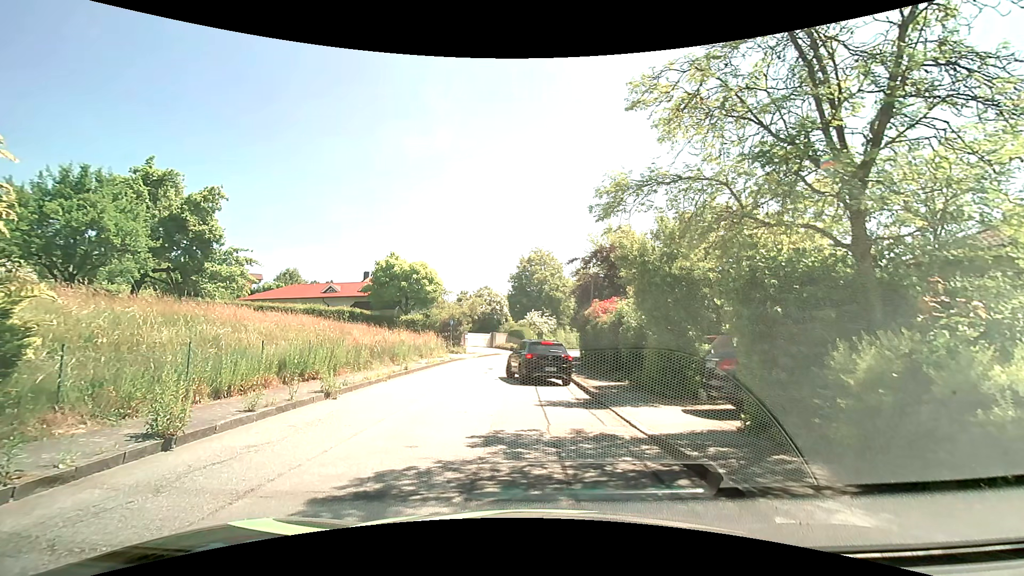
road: residential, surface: asphalt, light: Day
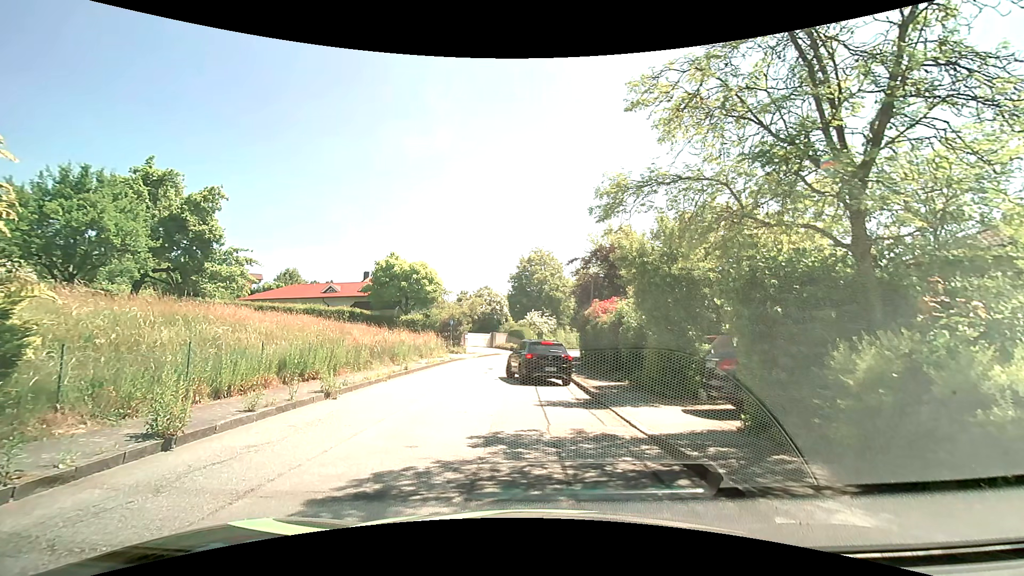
(0.0, 0.0) m; 0°
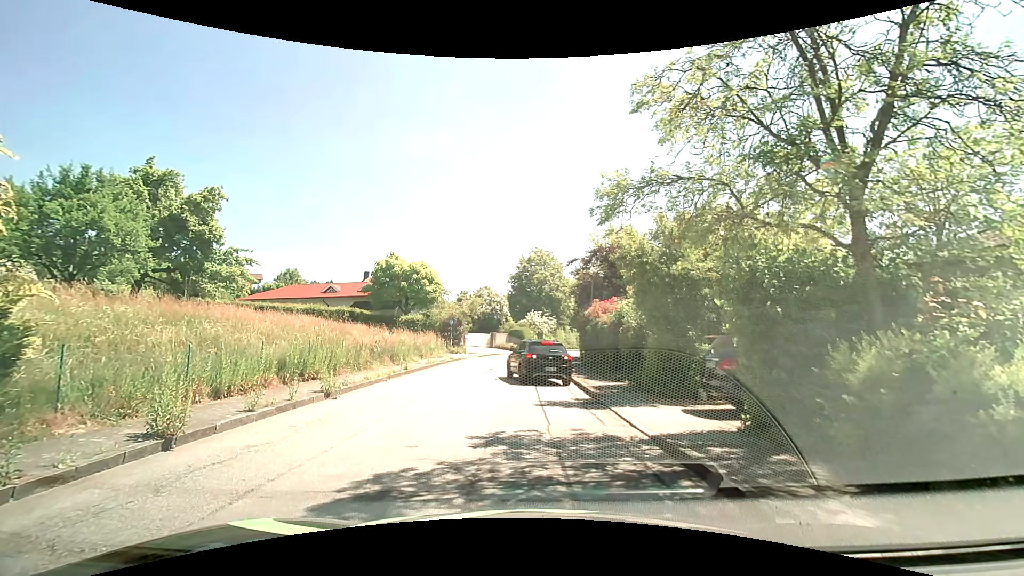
(0.0, 0.0) m; 0°
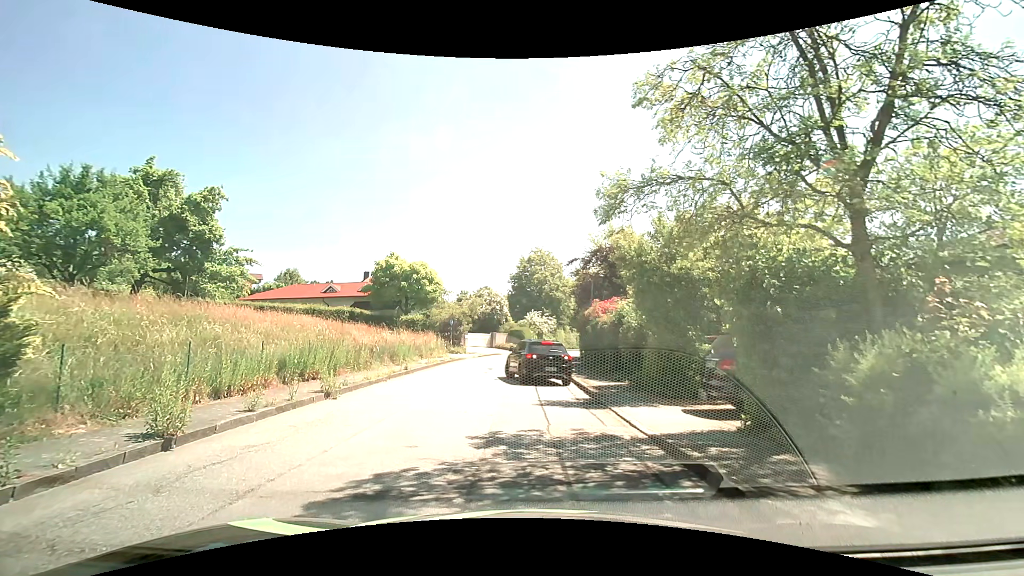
(0.0, 0.0) m; 0°
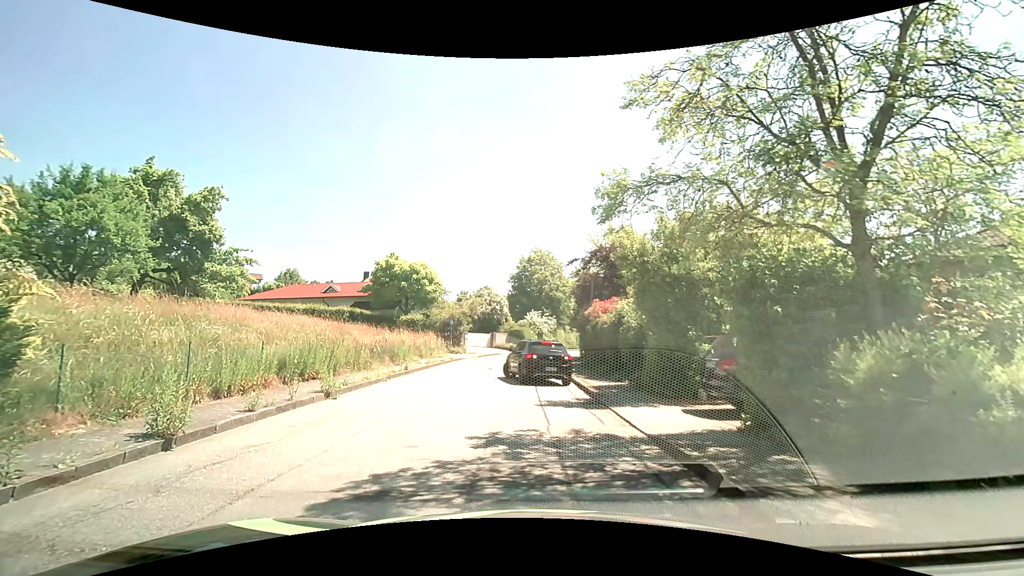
(0.0, 0.0) m; 0°
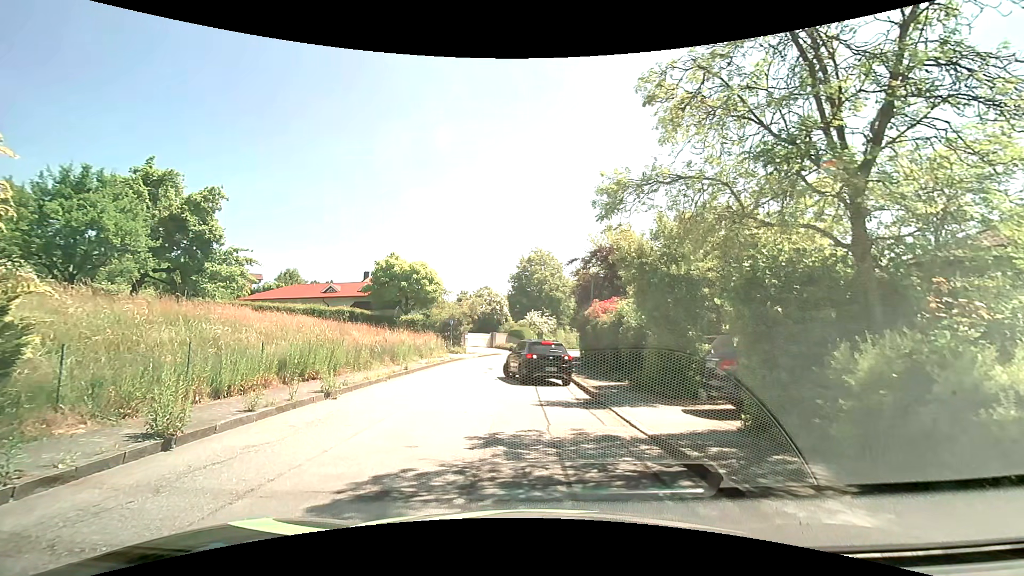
(0.0, 0.0) m; 0°
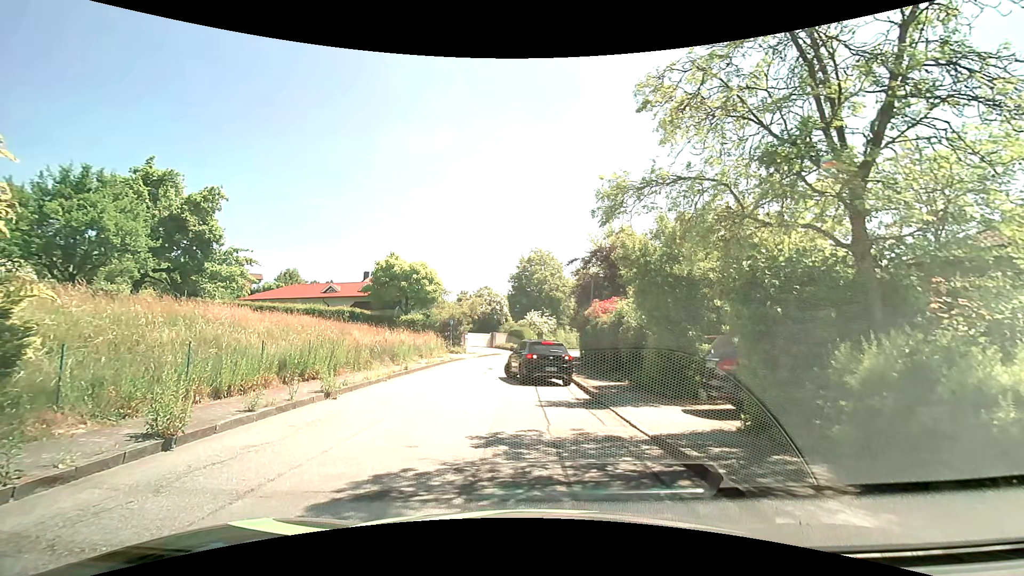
(0.0, 0.0) m; 0°
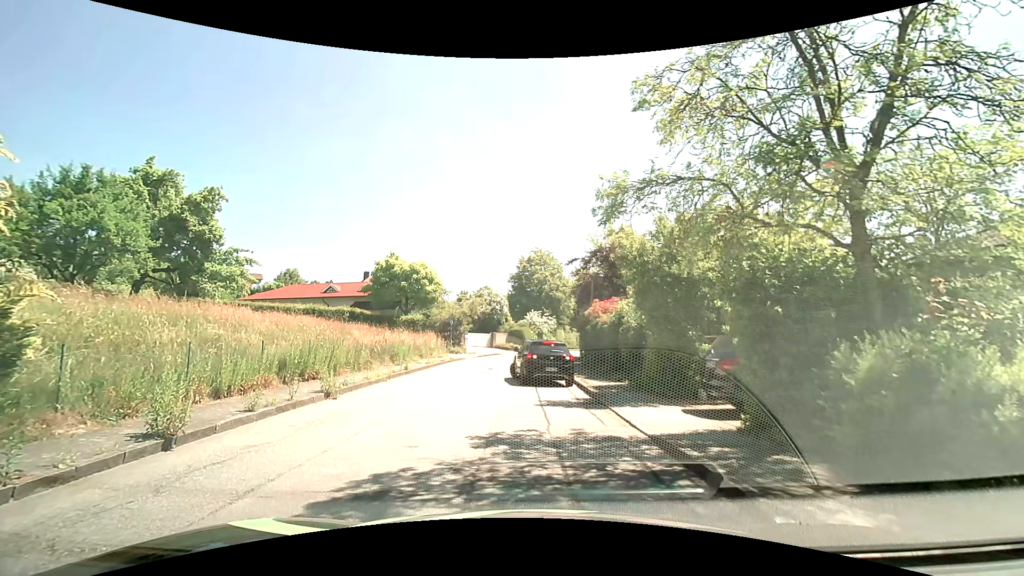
(0.0, 0.0) m; 0°
(-1, +10) (-2, +20) (-1, +30) (+1, +39) (+4, +49) (+7, +59) (+11, +68) (+15, +77) (+20, +86) (+25, +94) m
